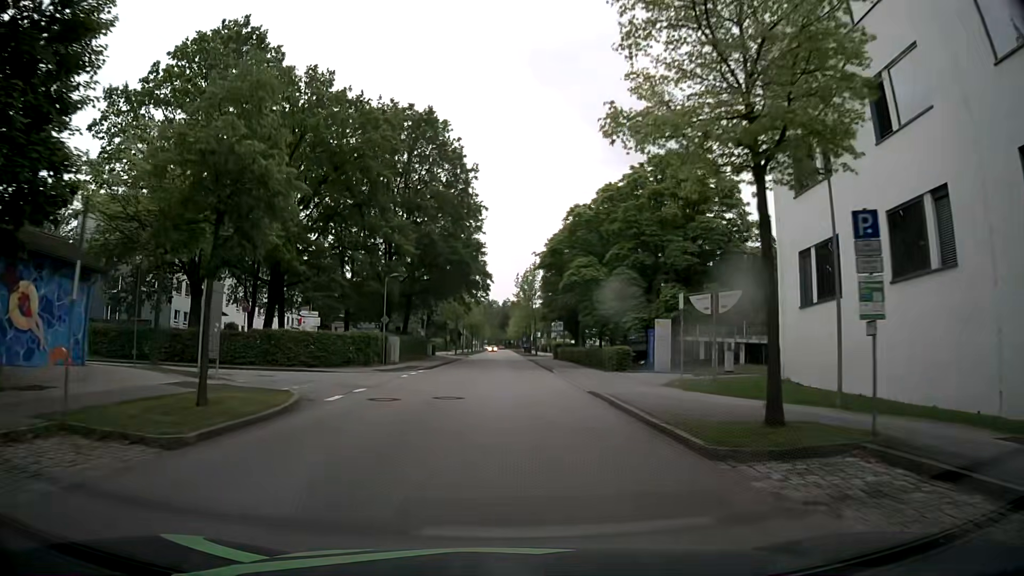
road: residential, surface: asphalt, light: Day
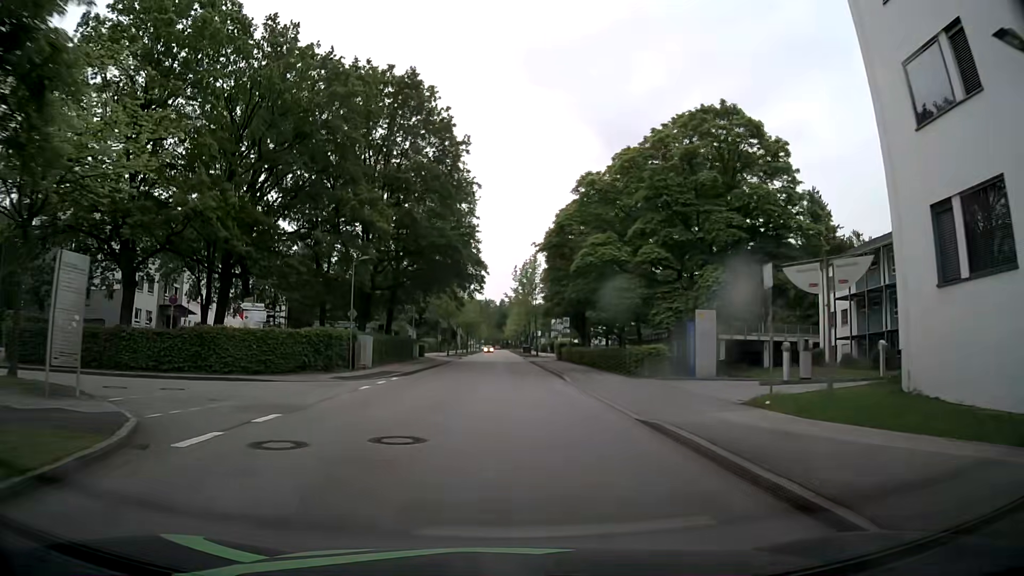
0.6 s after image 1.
(+0.1, +7.7) m; +1°
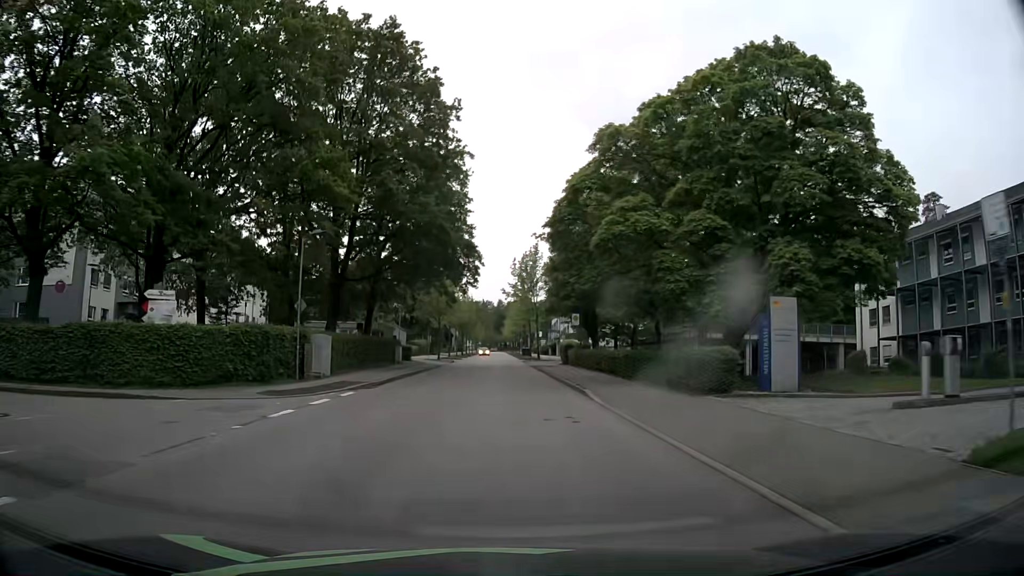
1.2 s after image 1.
(0.0, +7.8) m; 0°
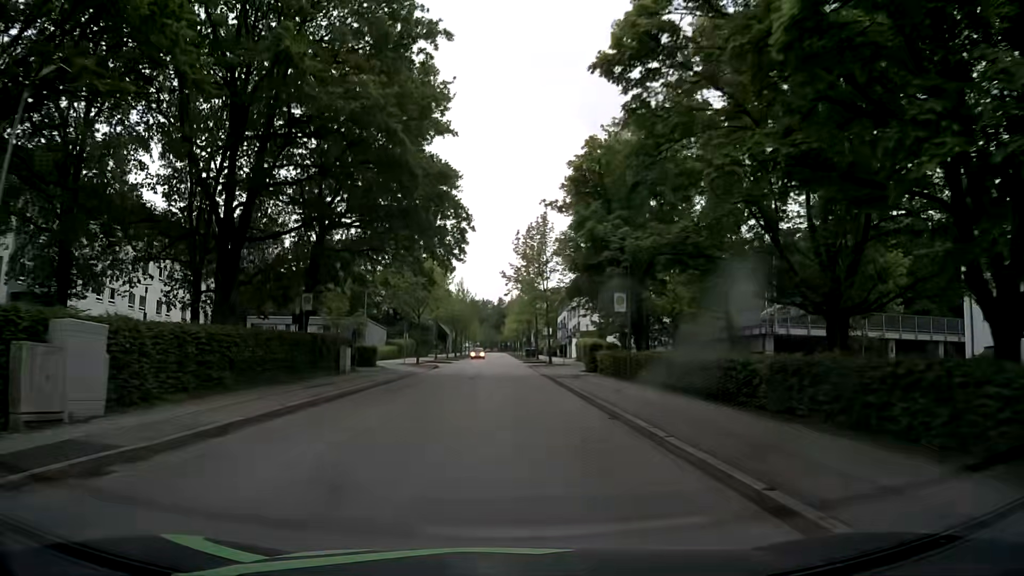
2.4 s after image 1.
(+0.2, +15.8) m; 0°
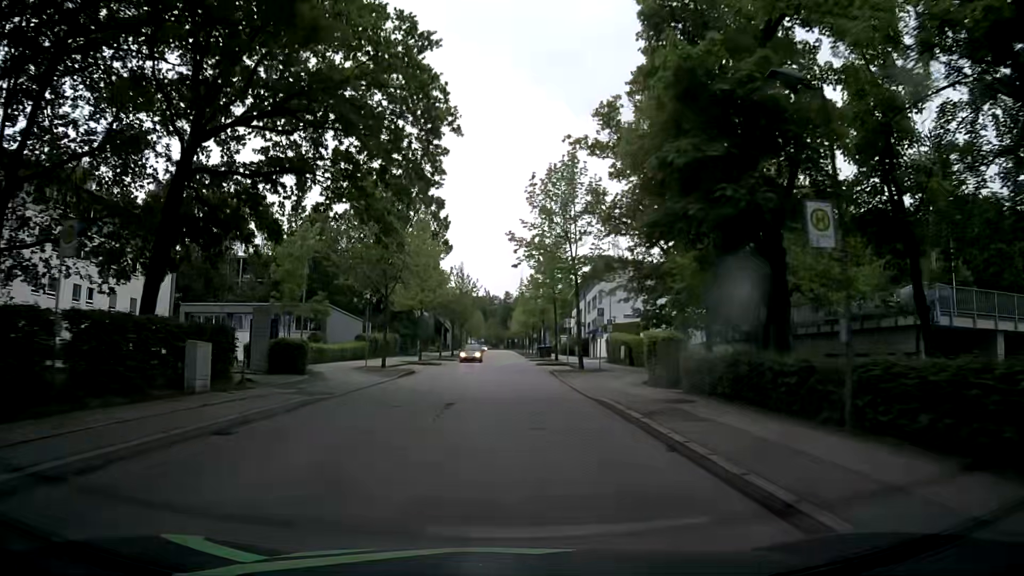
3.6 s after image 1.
(0.0, +16.0) m; 0°
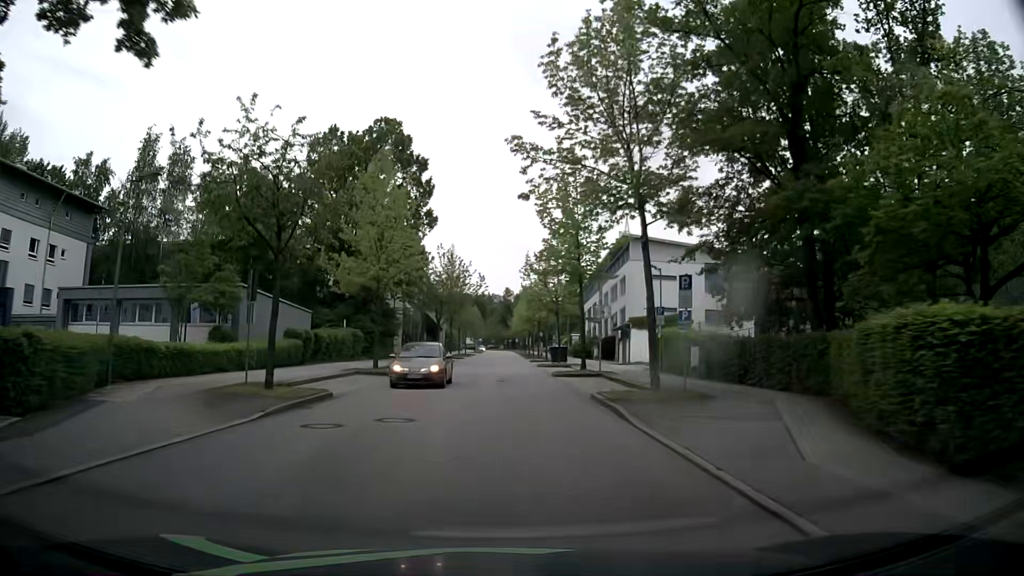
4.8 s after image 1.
(-0.1, +16.2) m; -1°
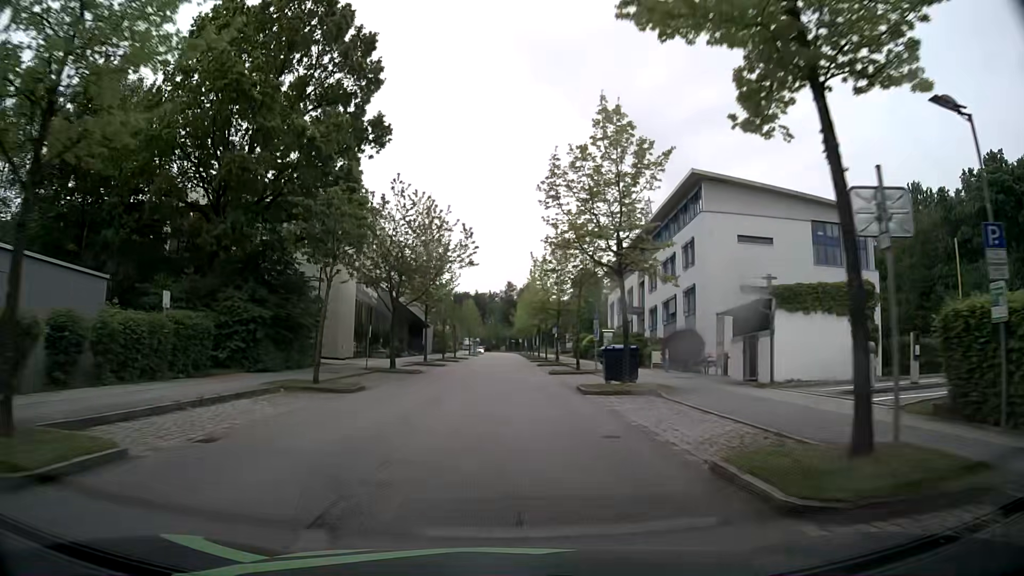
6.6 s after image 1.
(+0.1, +24.4) m; 0°
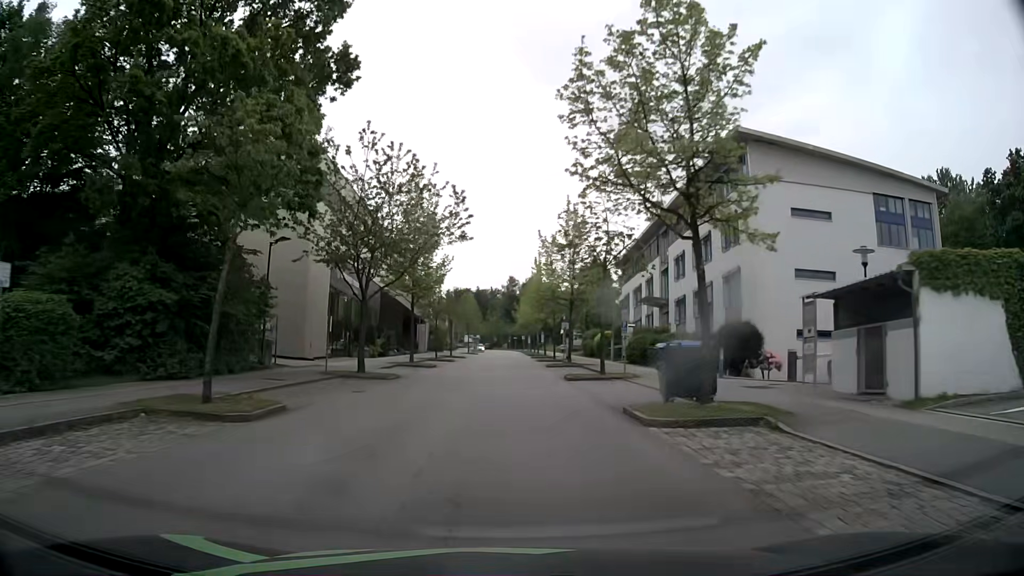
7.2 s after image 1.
(0.0, +8.1) m; 0°
(0, +10) (0, +20) (0, +30) (0, +40) (0, +50) (0, +60) (0, +70) (0, +80) (0, +90) (0, +100) m
